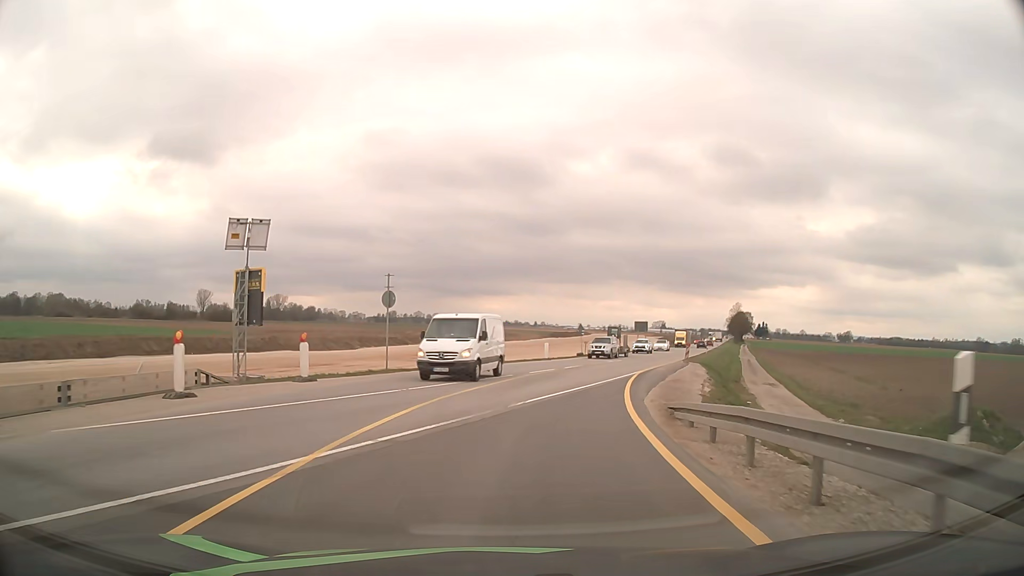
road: unclassified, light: Day
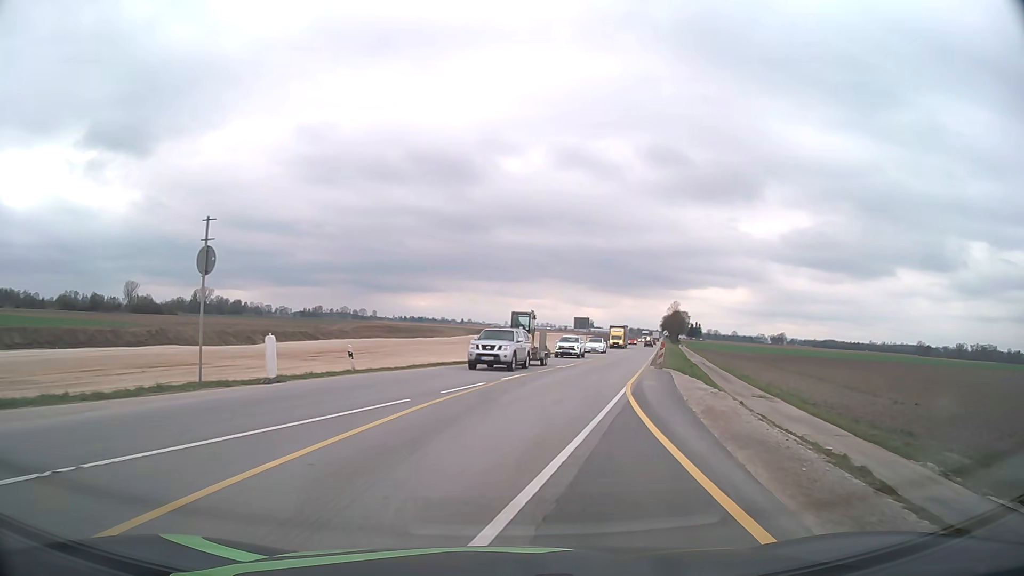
(+0.6, +12.8) m; +7°
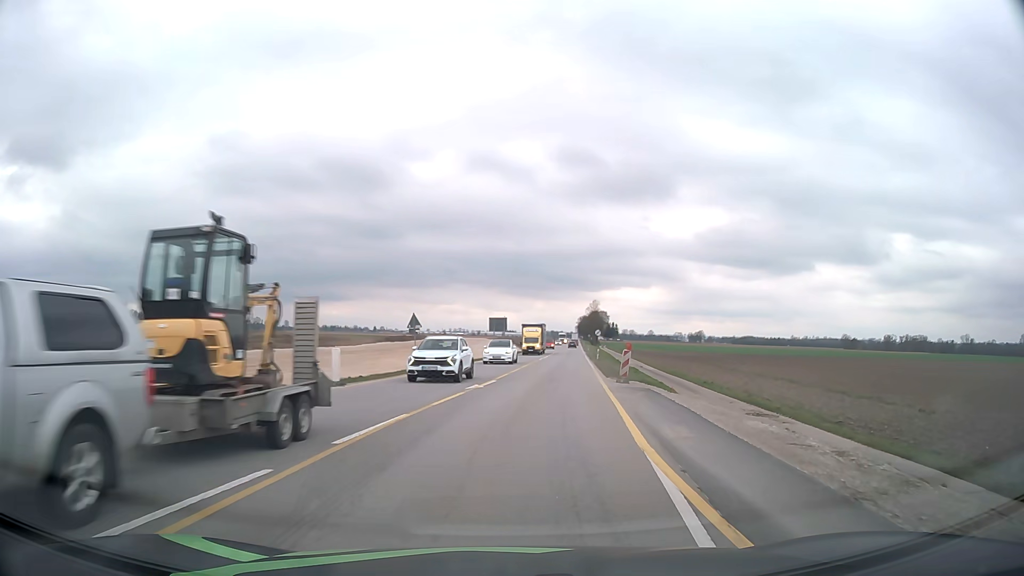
(+0.7, +13.0) m; +7°
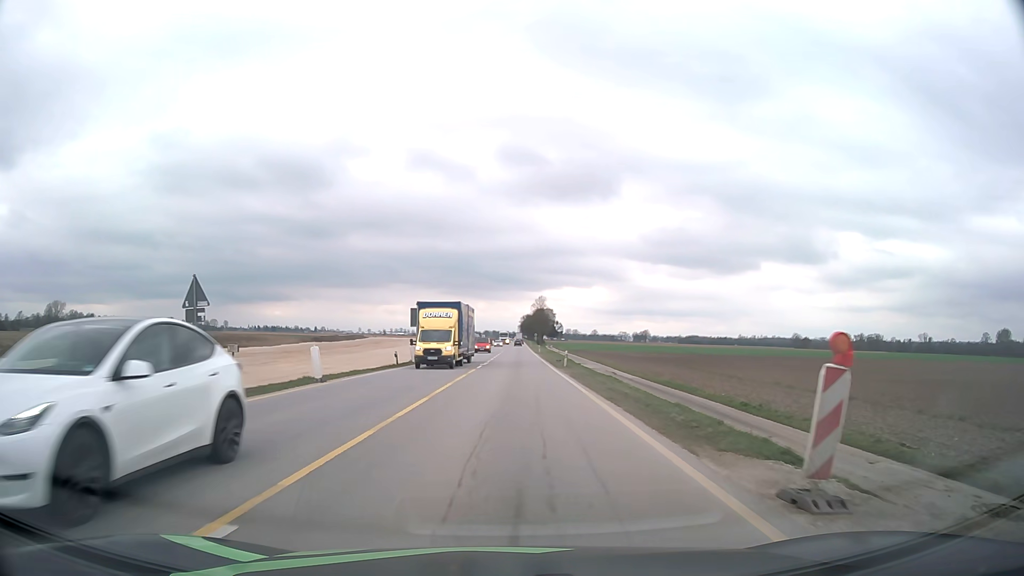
(+1.2, +20.5) m; +5°
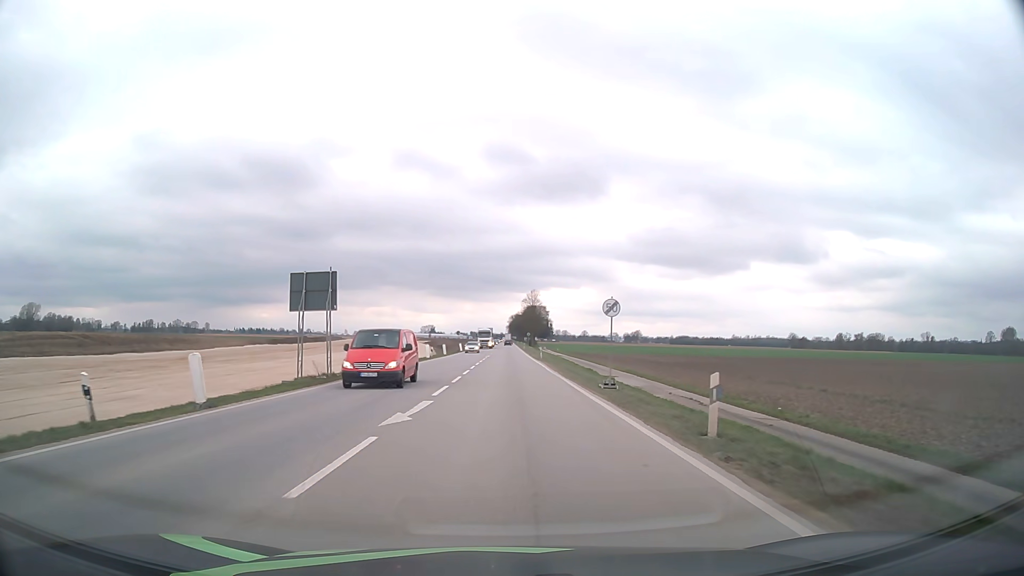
(+0.3, +30.8) m; +1°
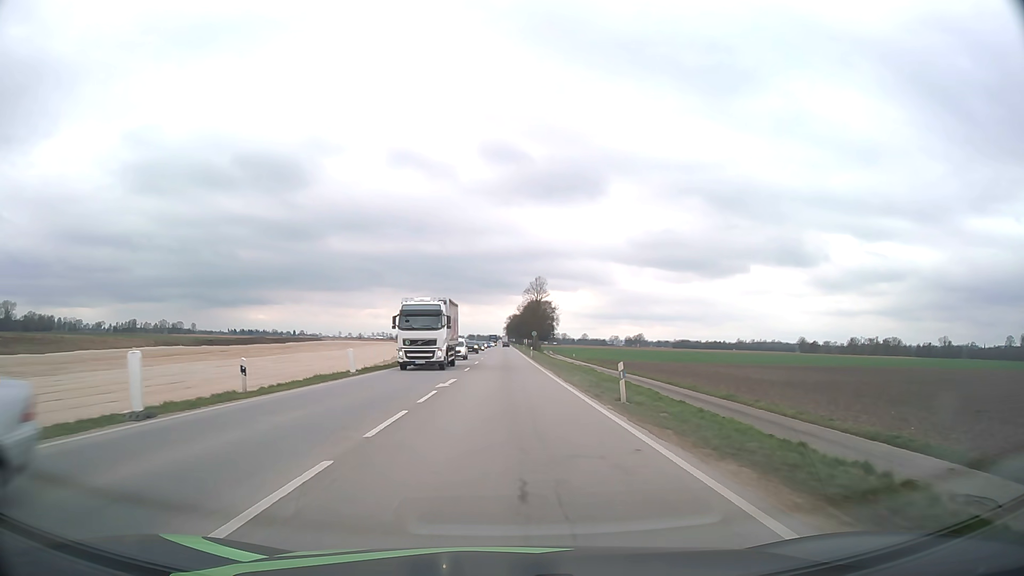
(+0.2, +44.5) m; 0°
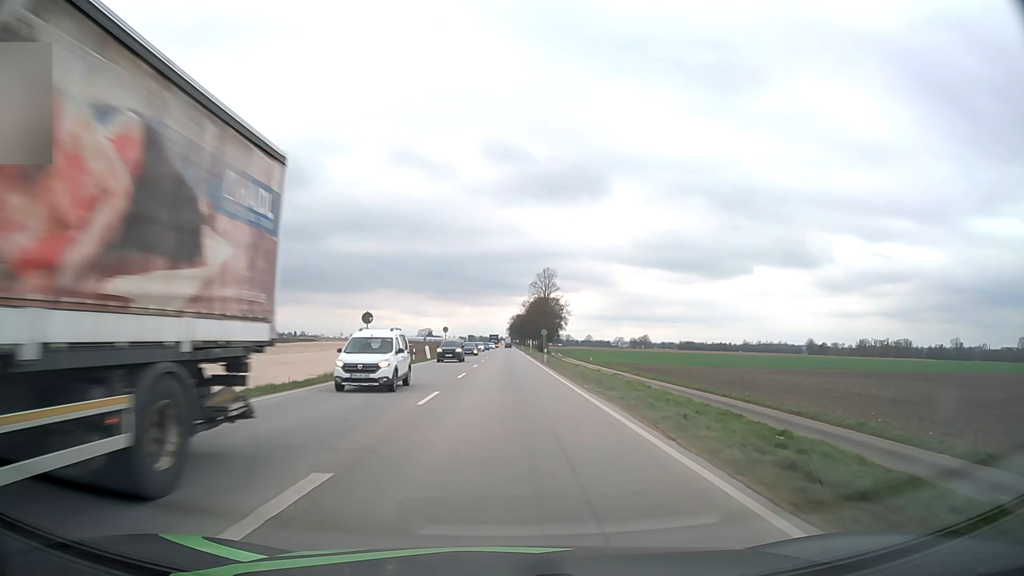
(-0.1, +19.5) m; 0°
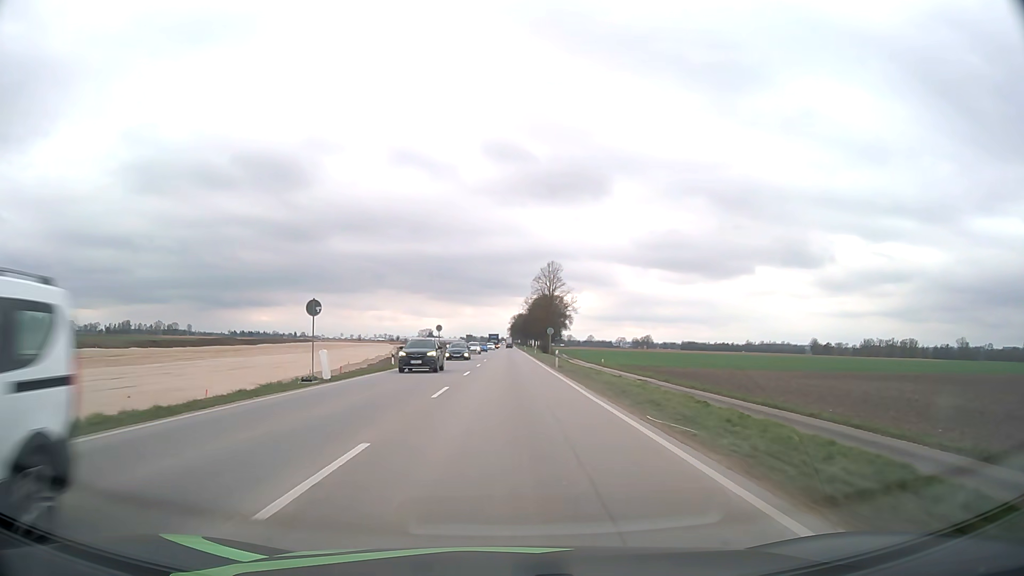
(0.0, +10.0) m; 0°
(0, +10) (0, +20) (0, +30) (0, +40) (0, +50) (0, +60) (0, +70) (0, +80) (0, +90) (0, +100) m
